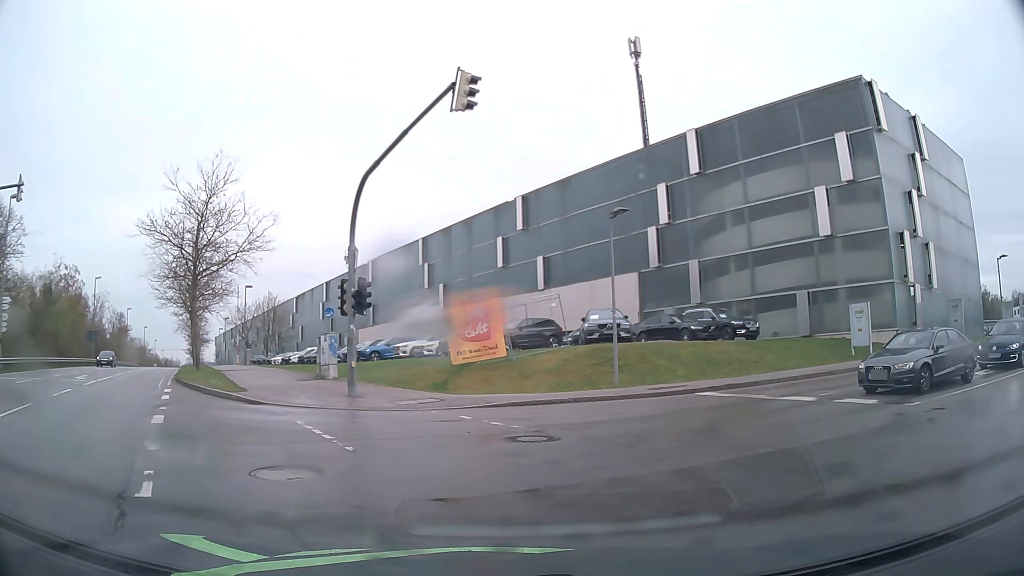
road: secondary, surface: asphalt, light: Day
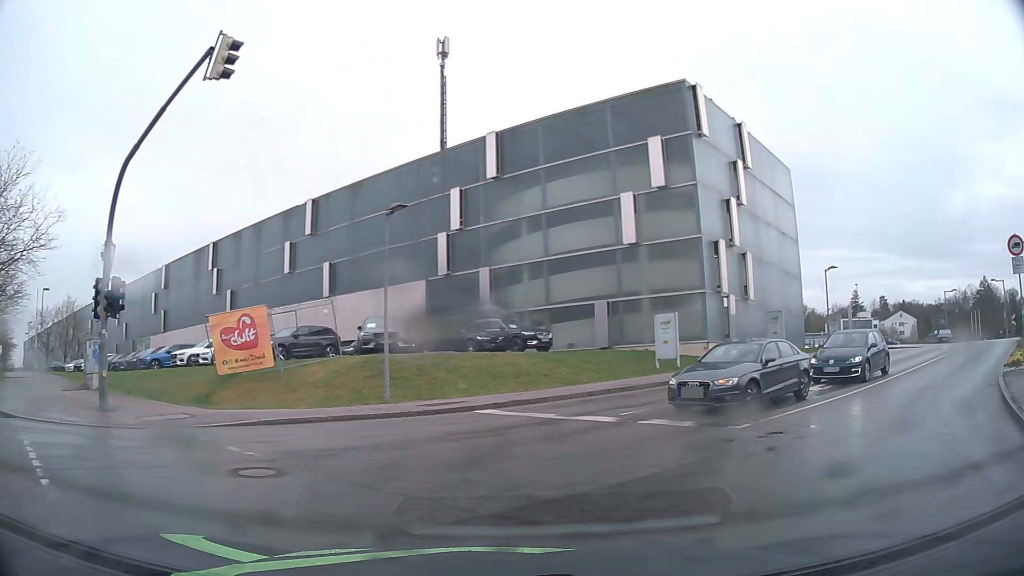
(+0.4, +2.1) m; +19°
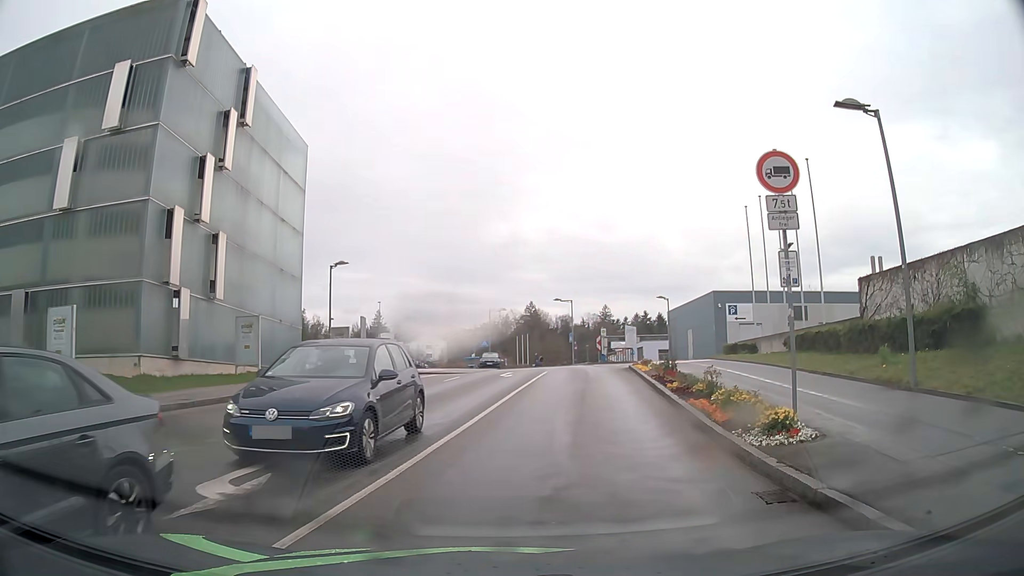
(+4.9, +10.6) m; +41°
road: residential
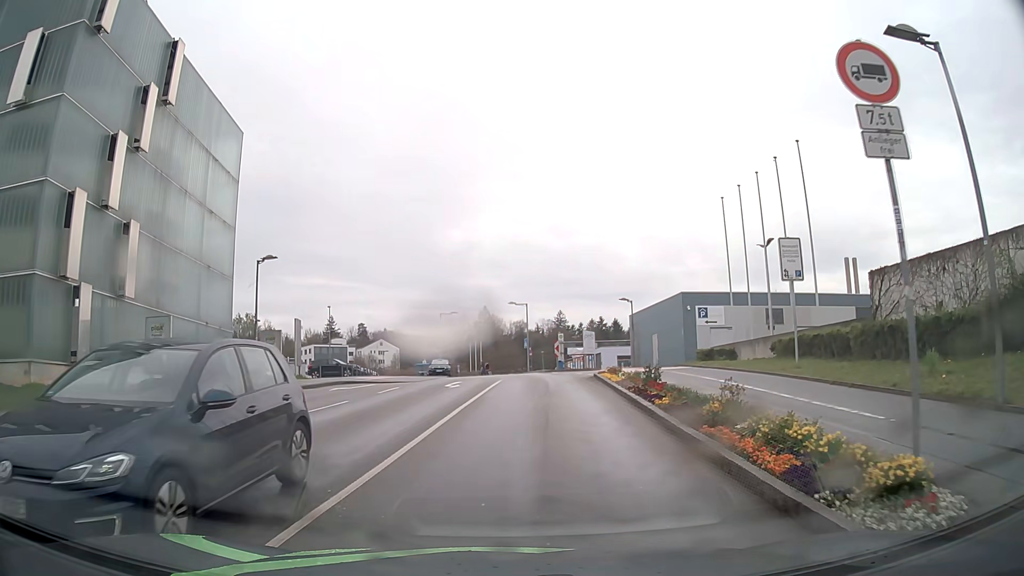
(+0.2, +3.9) m; +4°
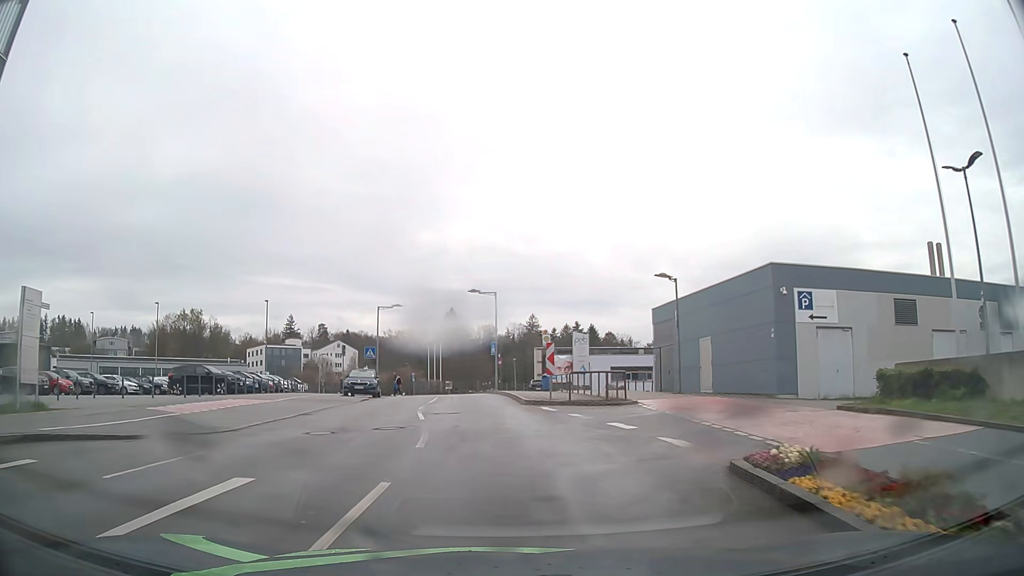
(+0.6, +20.0) m; +3°
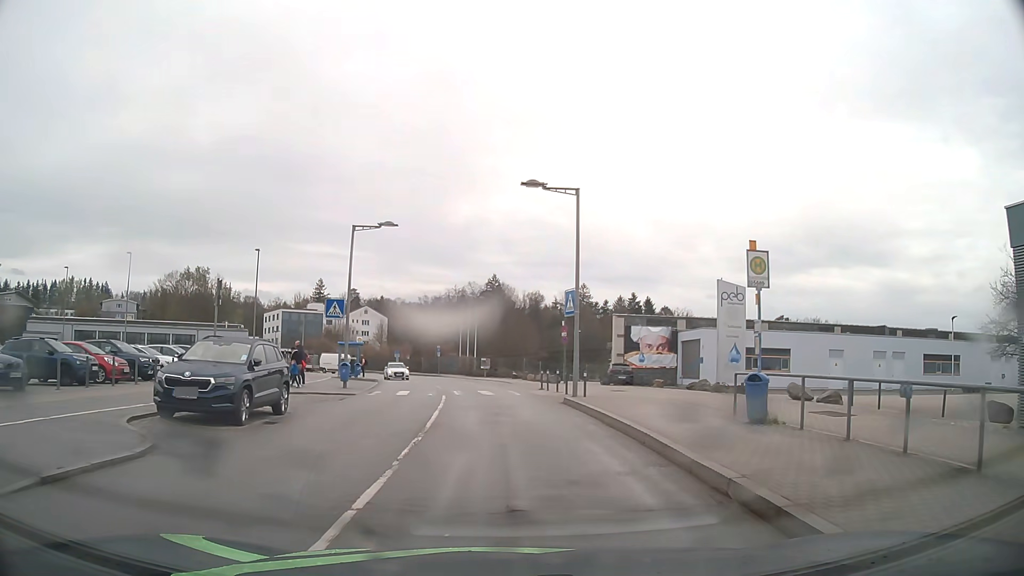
(-1.6, +24.9) m; -4°
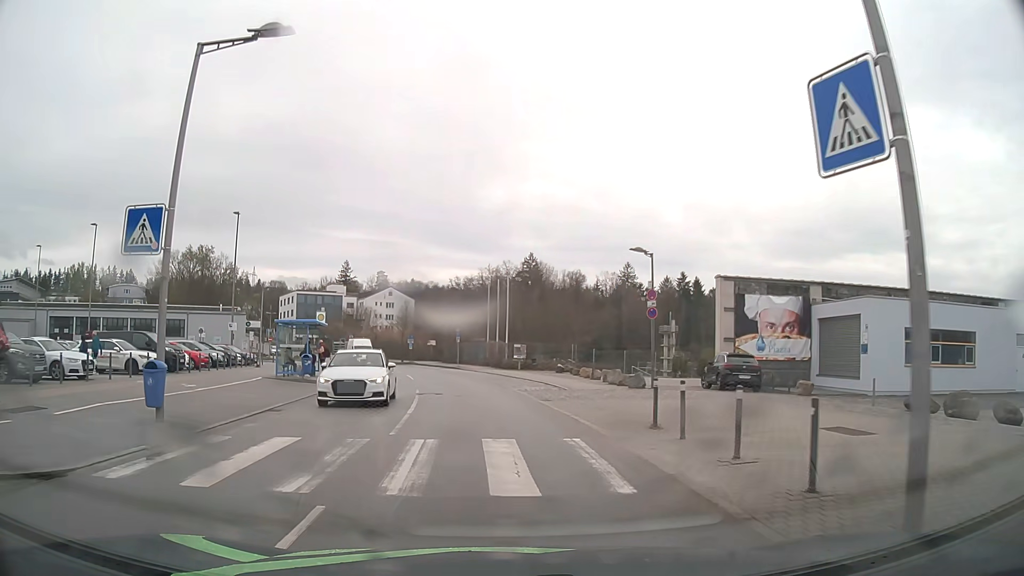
(-0.1, +18.4) m; -3°
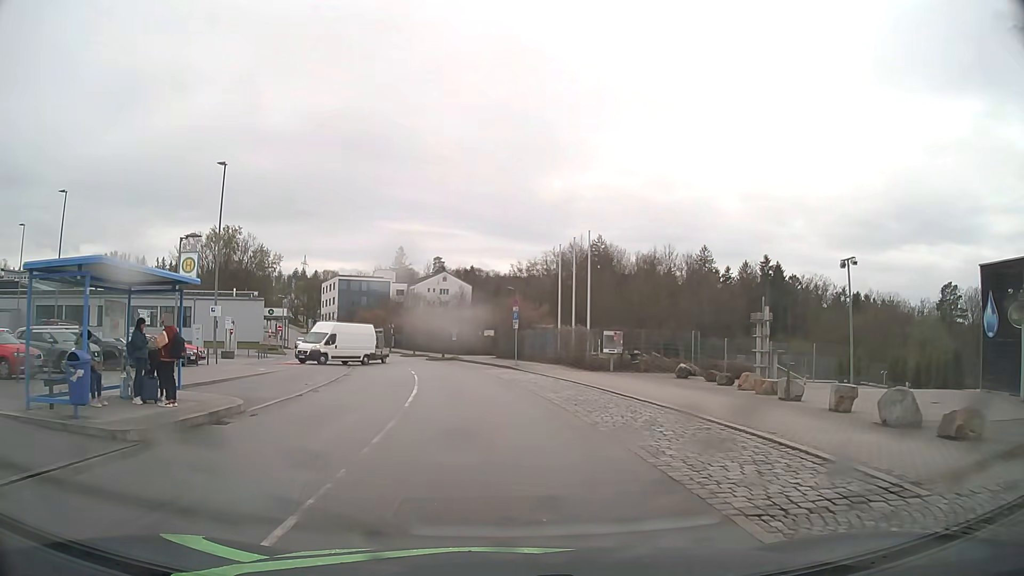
(-0.8, +19.1) m; -5°
(0, +10) (-1, +20) (-2, +30) (-4, +40) (-6, +49) (-9, +59) (-12, +69) (-15, +78) (-19, +87) (-23, +97) m
